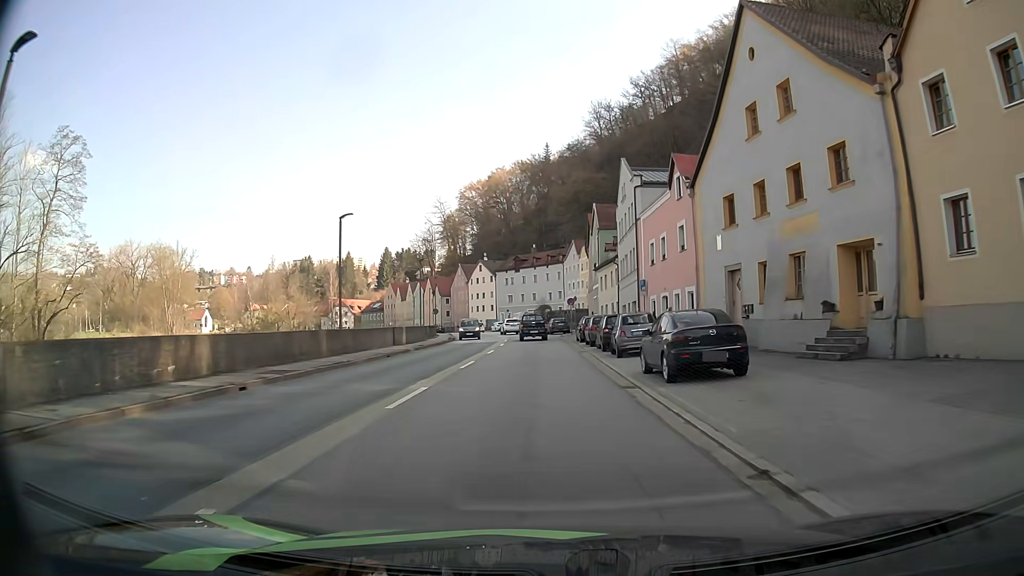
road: primary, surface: asphalt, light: Day
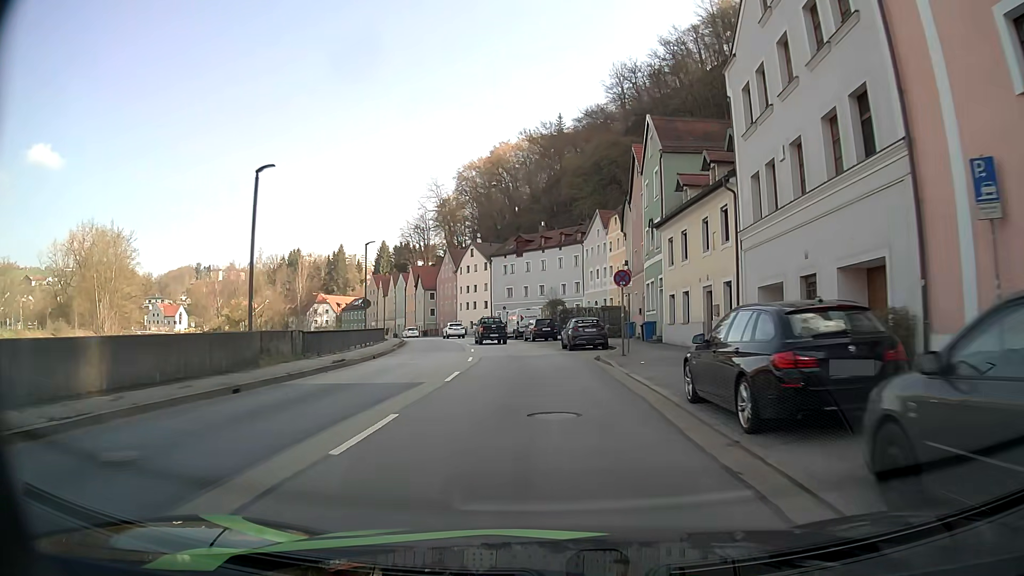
(-0.5, +30.7) m; -1°
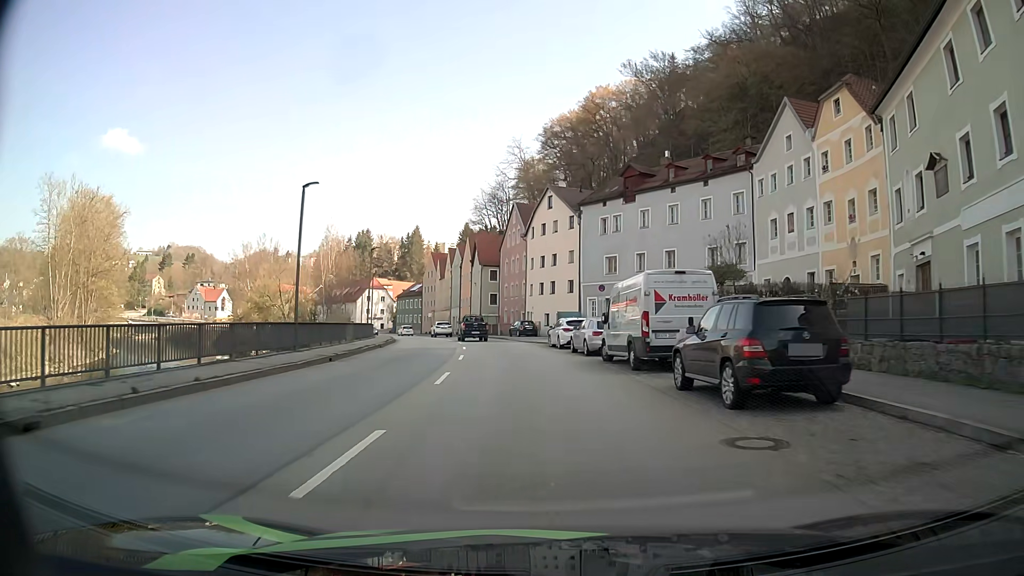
(-2.2, +37.9) m; -8°
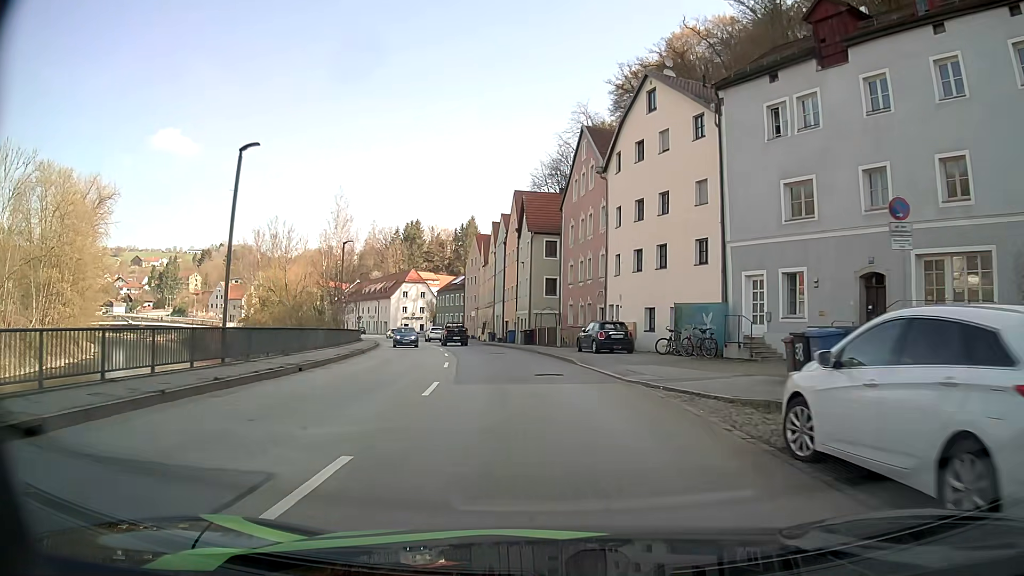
(-1.8, +28.5) m; -6°
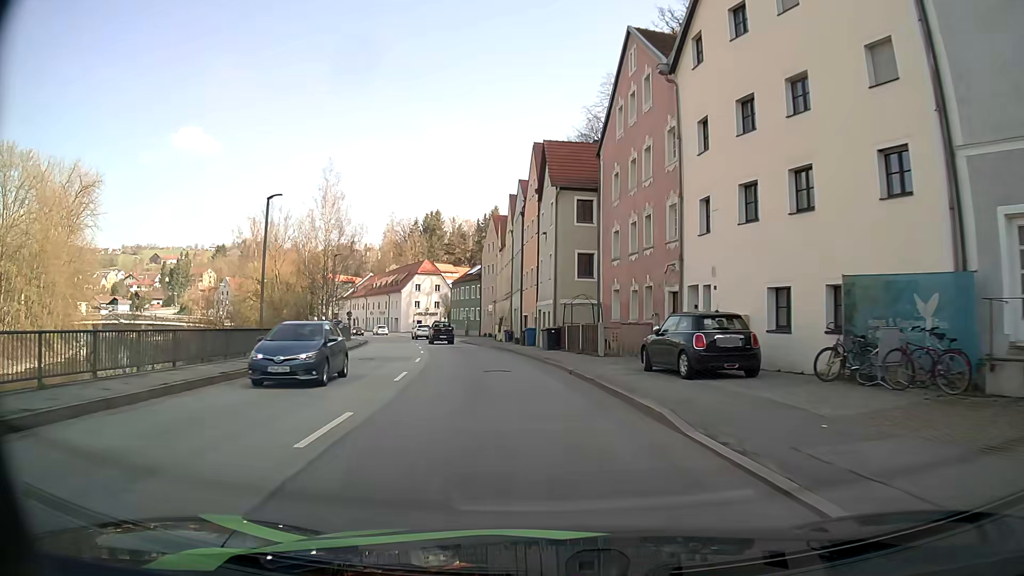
(-0.2, +14.7) m; -2°
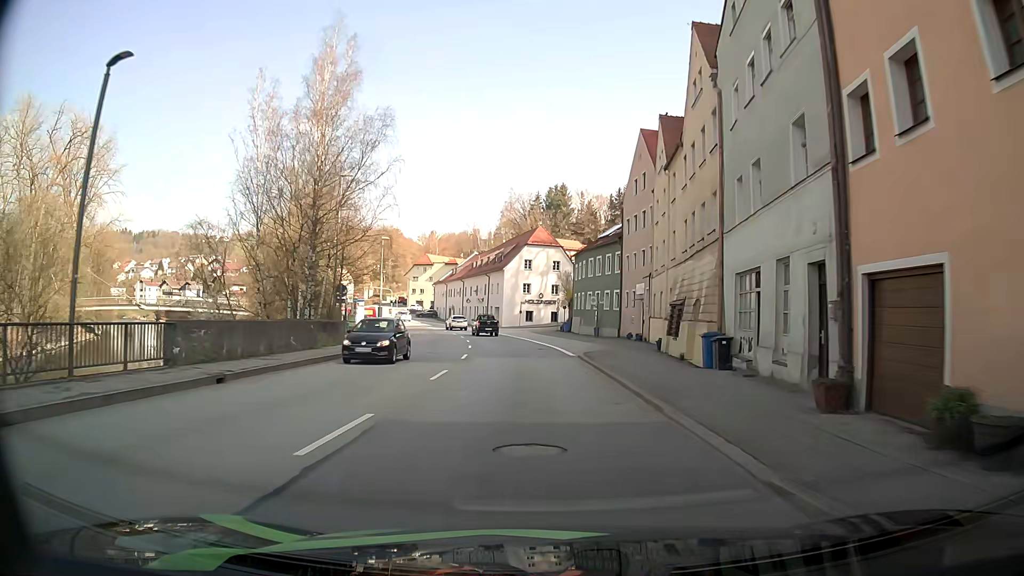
(-4.4, +36.6) m; -11°
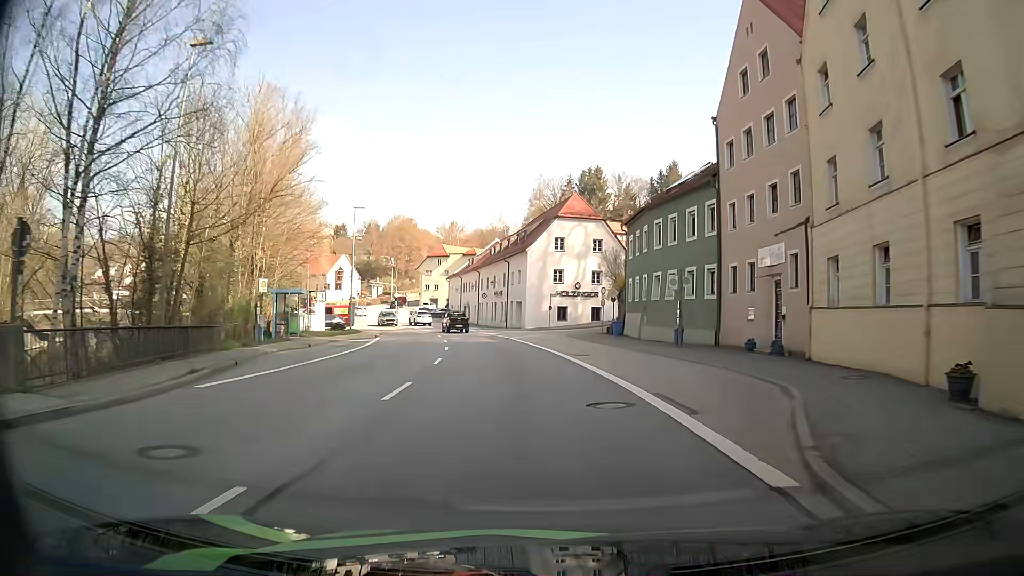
(-0.7, +22.8) m; -3°
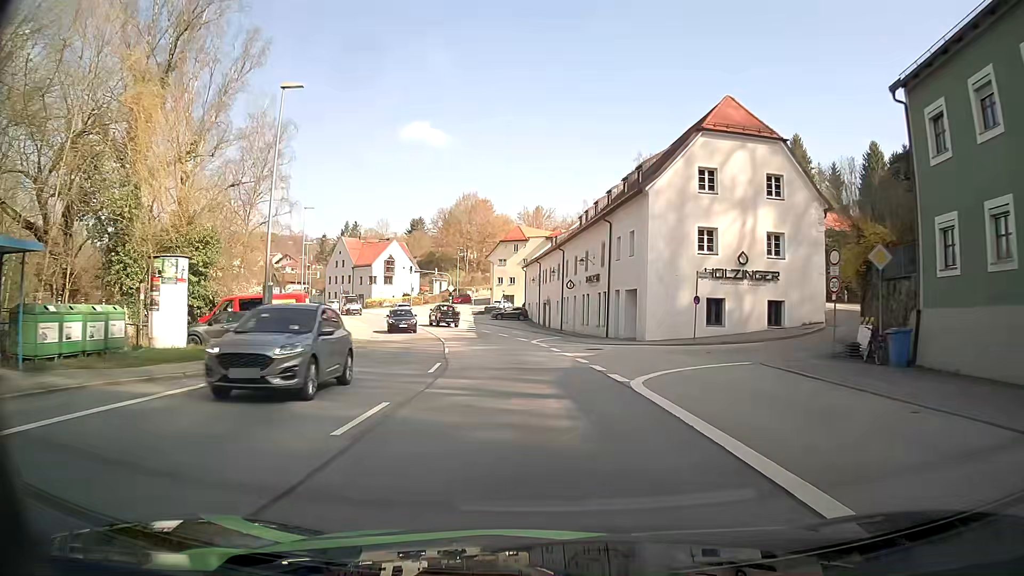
(-2.1, +31.0) m; -8°
(0, +10) (-1, +20) (-2, +30) (-4, +40) (-6, +49) (-9, +59) (-13, +68) (-17, +77) (-22, +86) (-27, +95) m
